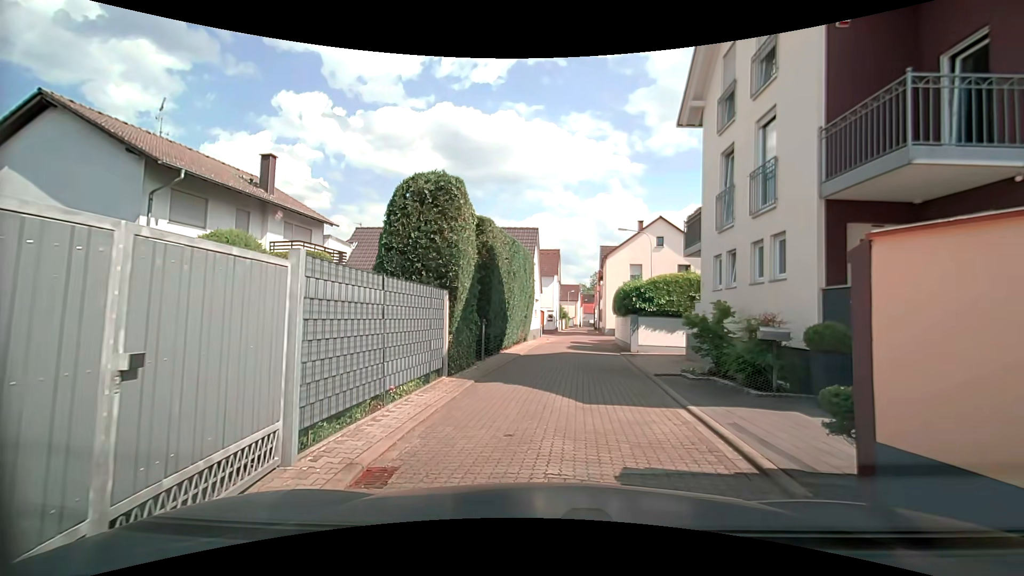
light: Day
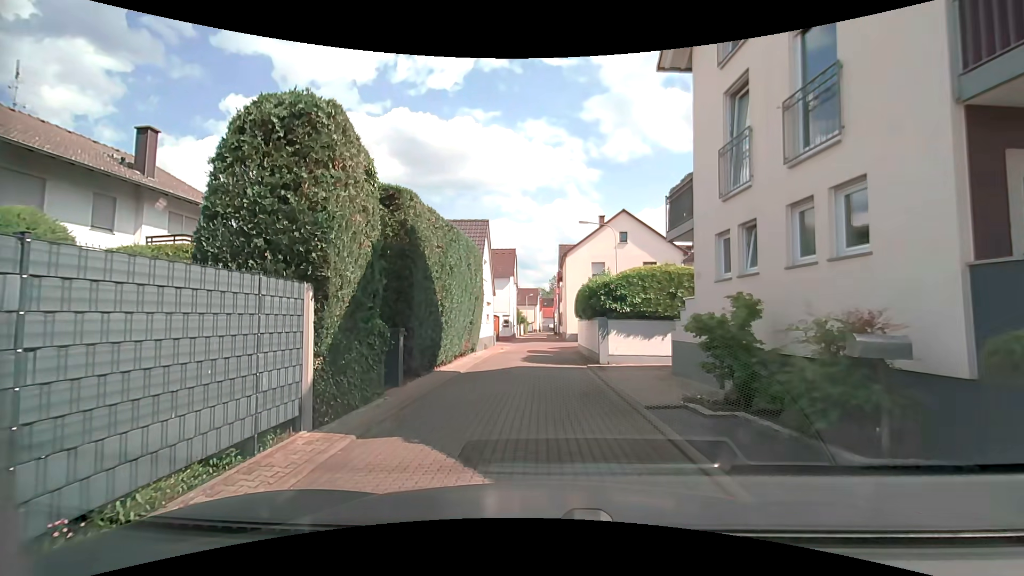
(+0.4, +4.3) m; +4°
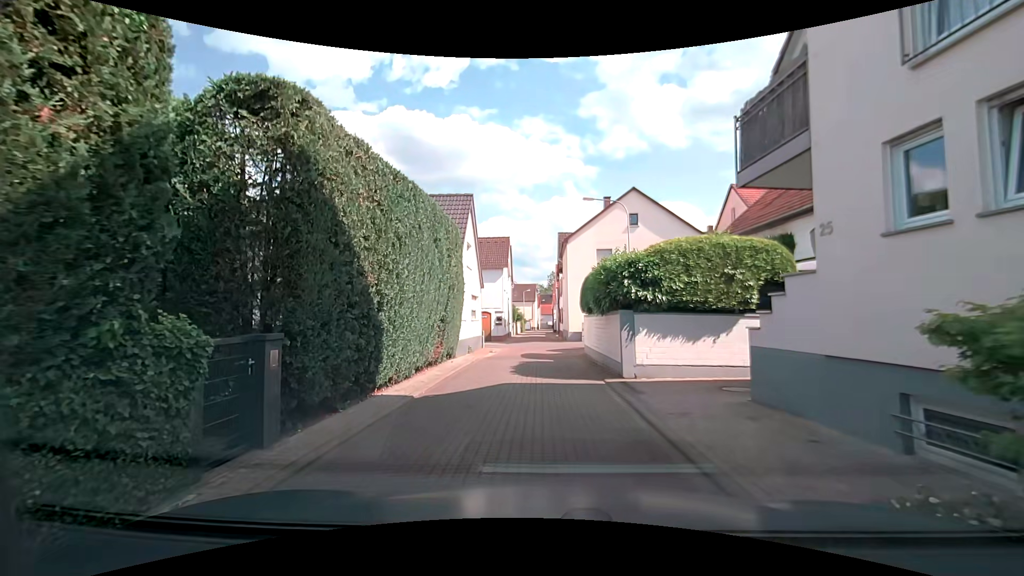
(+0.1, +5.2) m; -2°
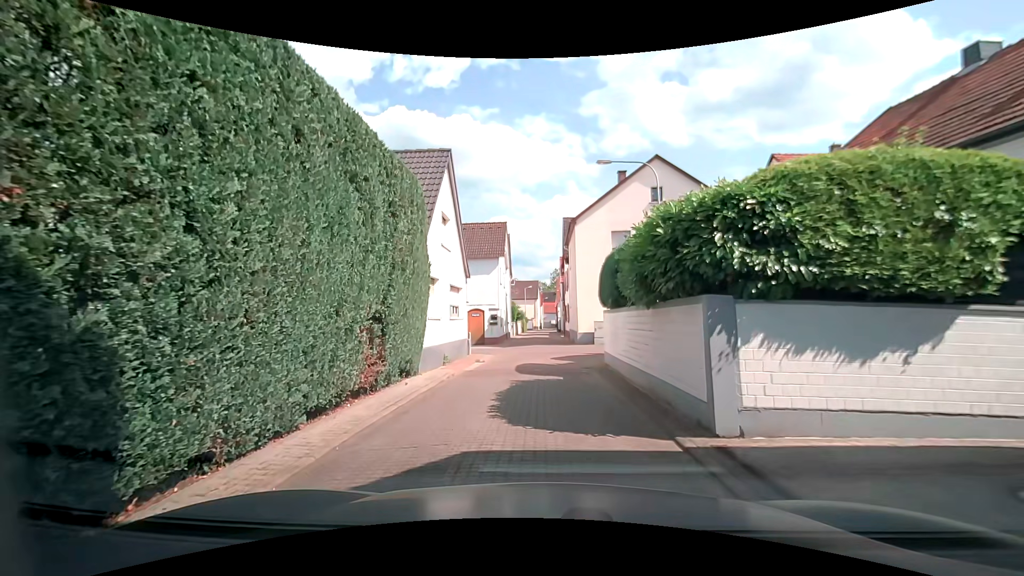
(0.0, +5.8) m; +1°
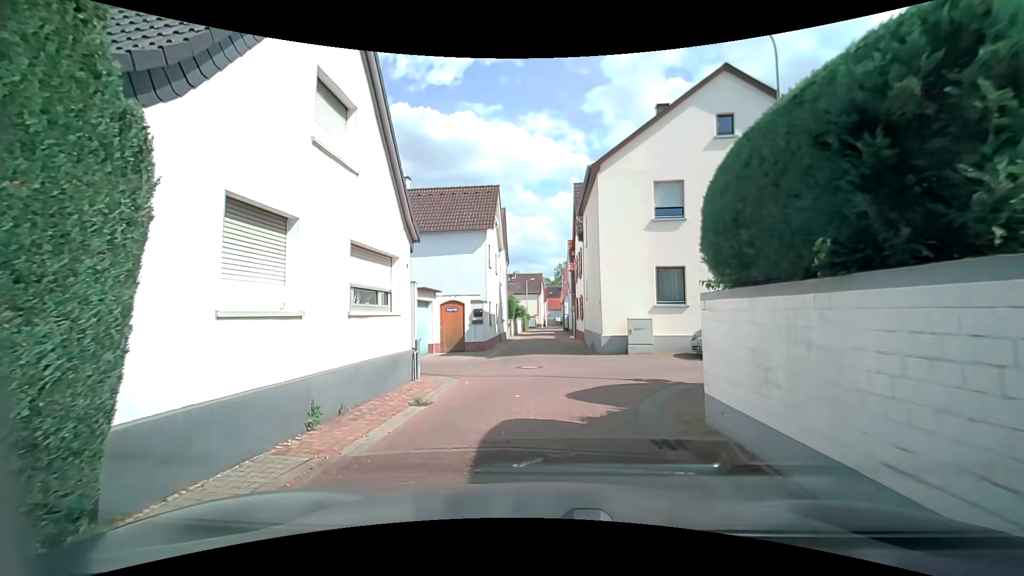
(0.0, +8.9) m; +1°
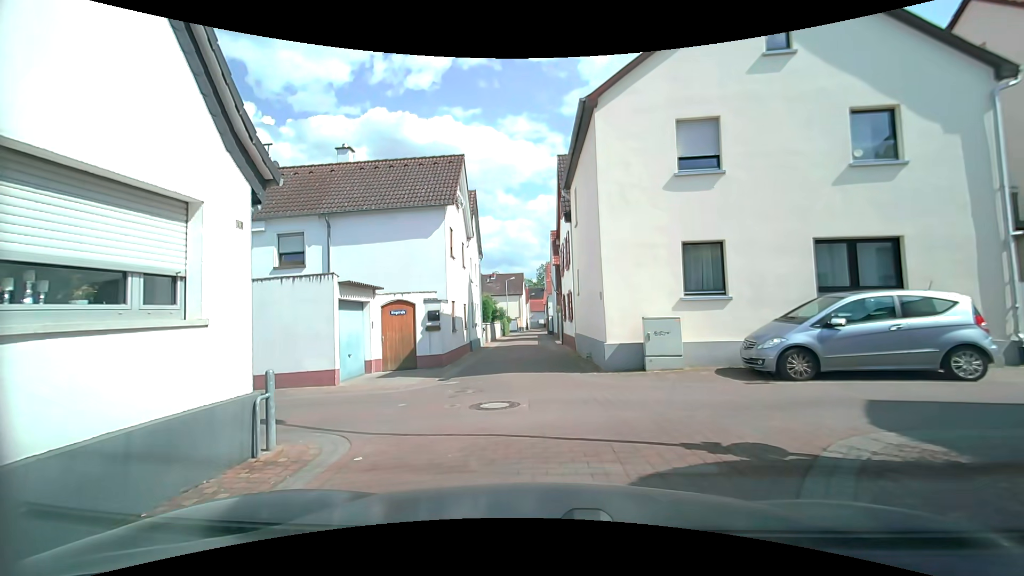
(0.0, +5.3) m; +1°
